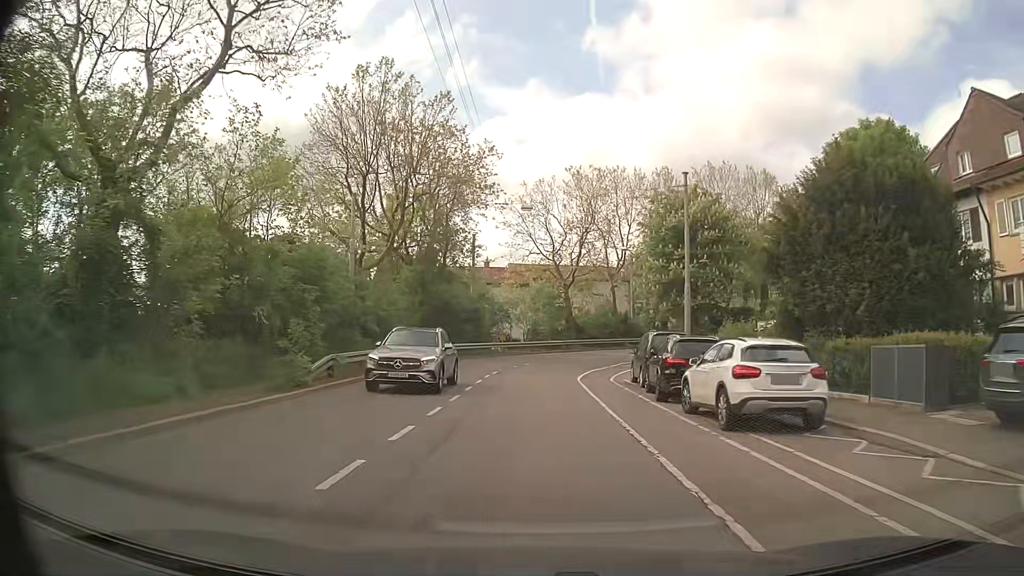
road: secondary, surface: asphalt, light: Day
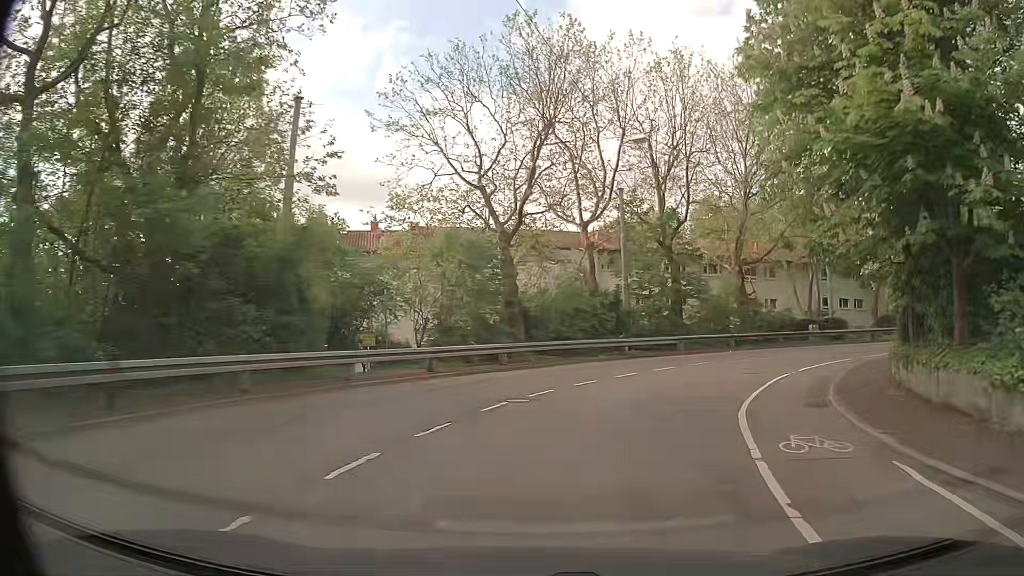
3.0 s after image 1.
(+0.7, +29.5) m; +6°
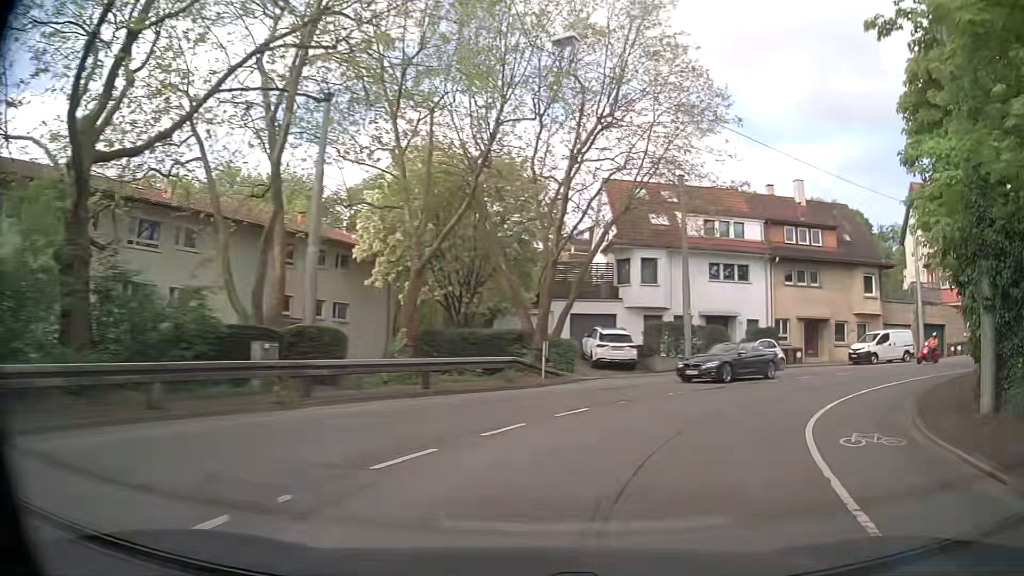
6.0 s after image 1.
(+9.6, +26.5) m; +47°
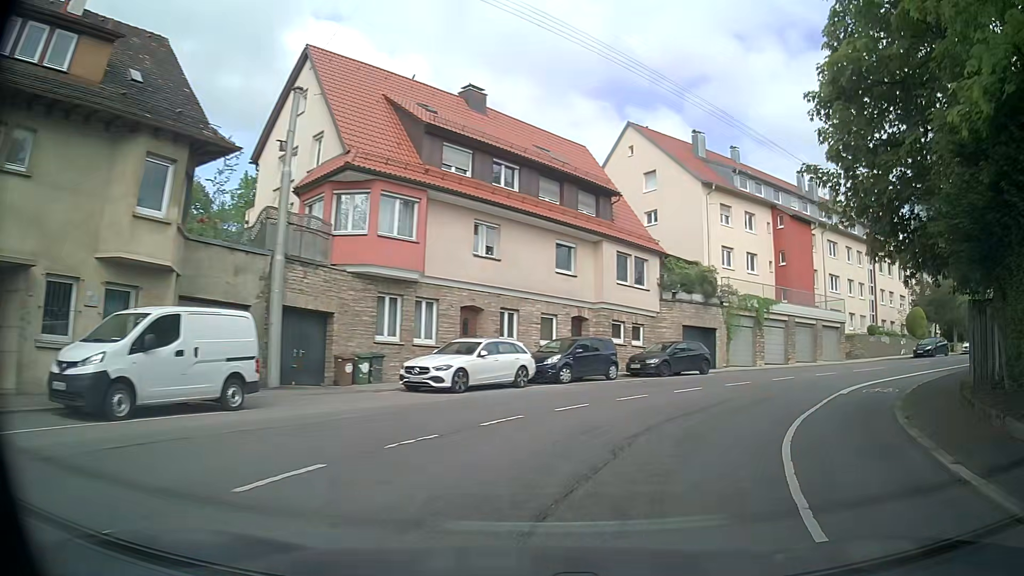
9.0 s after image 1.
(+12.7, +23.3) m; +58°
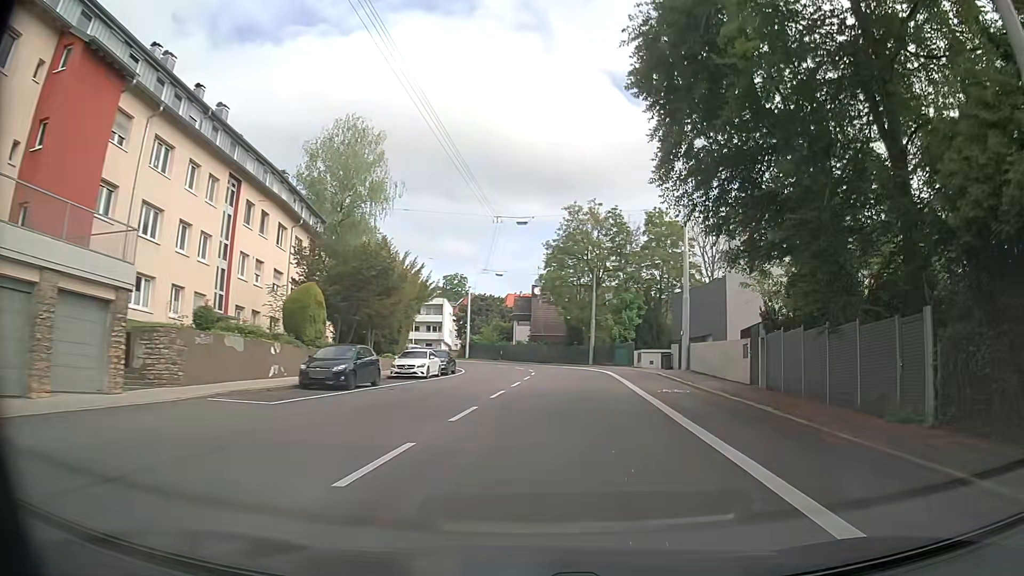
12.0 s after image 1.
(+13.3, +24.5) m; +56°
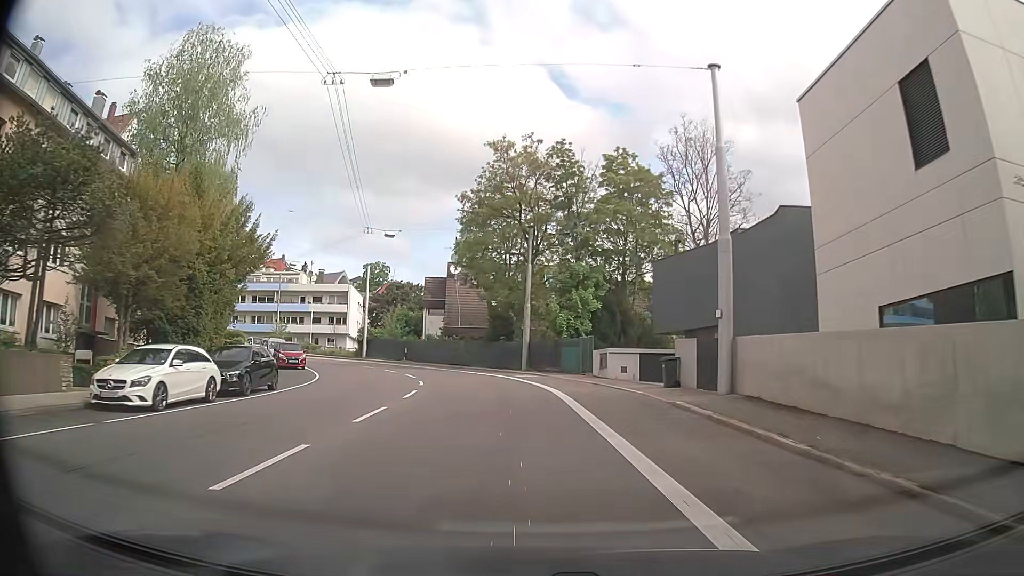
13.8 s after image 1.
(+1.6, +18.6) m; +6°
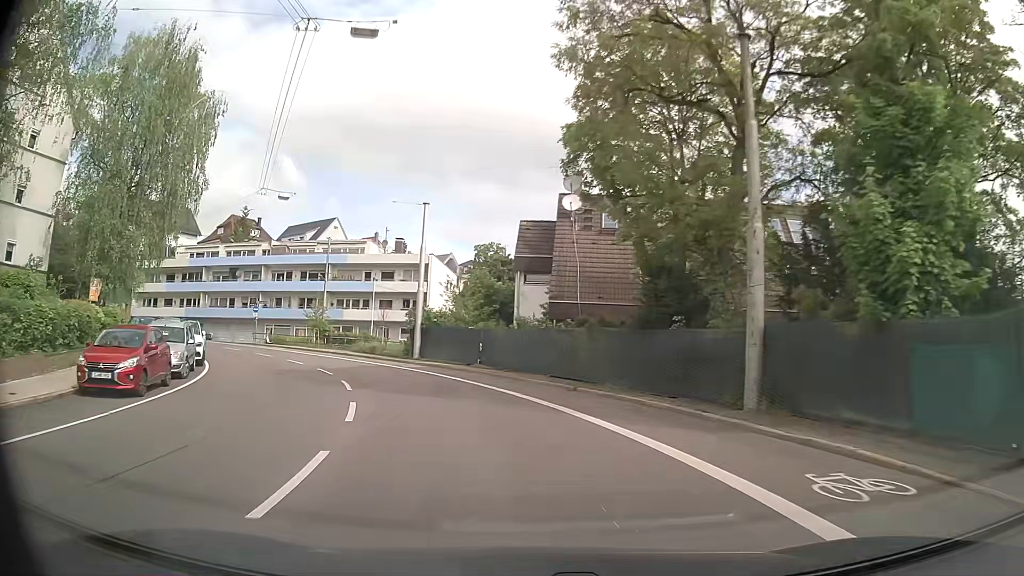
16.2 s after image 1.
(-1.9, +25.6) m; -10°
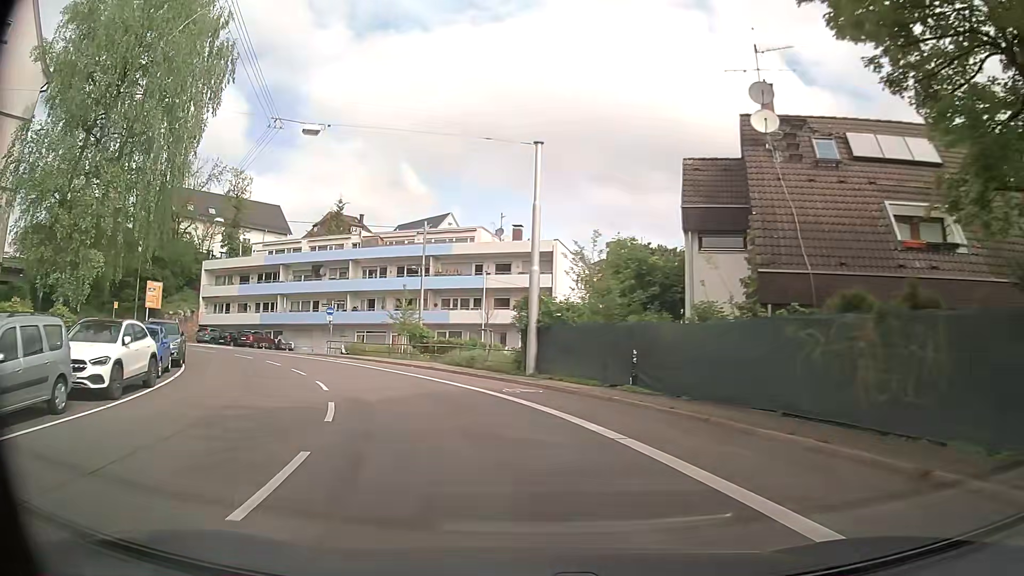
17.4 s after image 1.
(-1.2, +12.5) m; -10°
(-1, +10) (-4, +19) (-9, +28) (-15, +36) (-23, +42) (-31, +47) (-41, +51) (-50, +54) (-60, +57) (-70, +59) m
